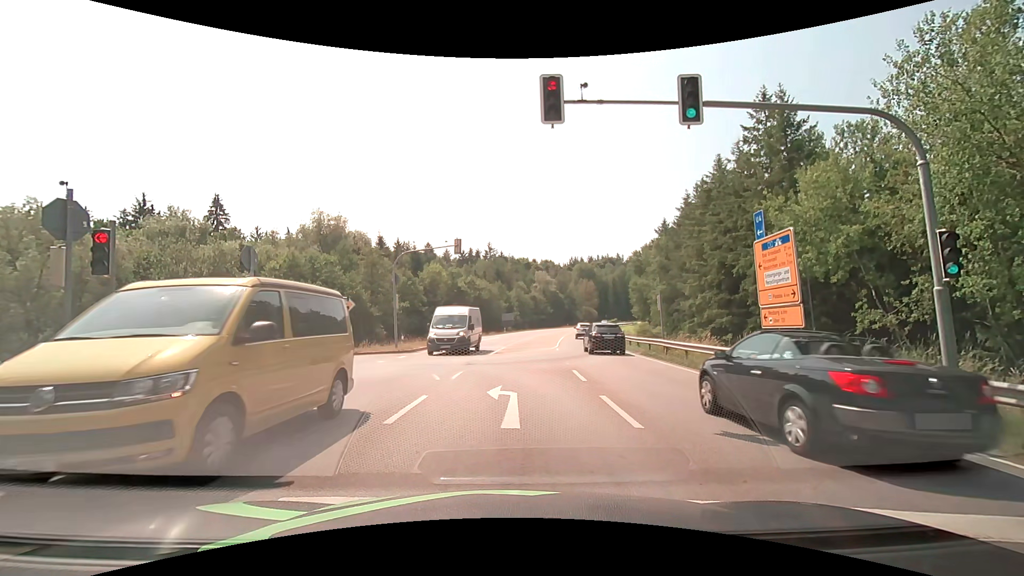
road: secondary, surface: asphalt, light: Day
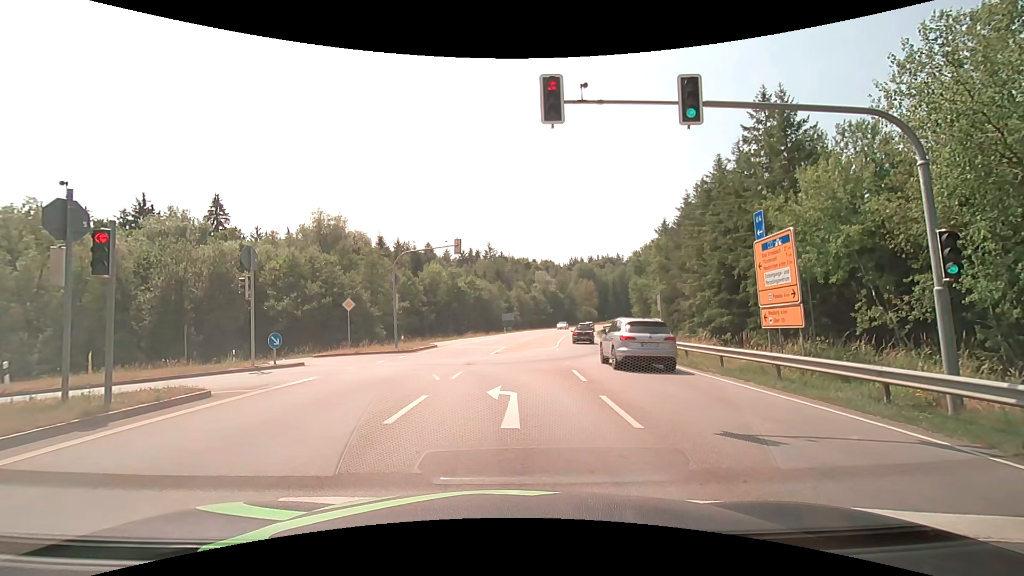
(0.0, 0.0) m; 0°
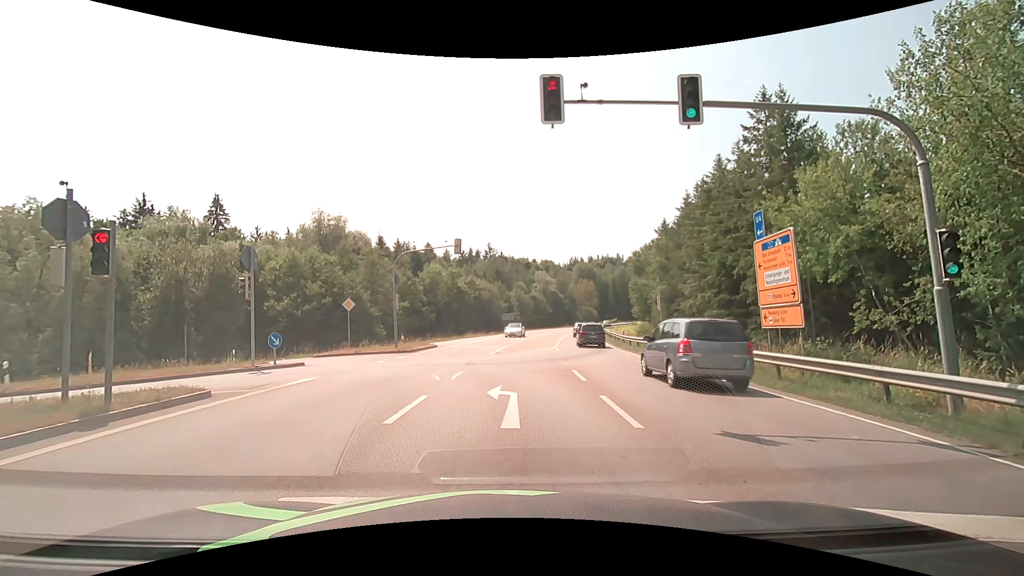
(0.0, 0.0) m; 0°
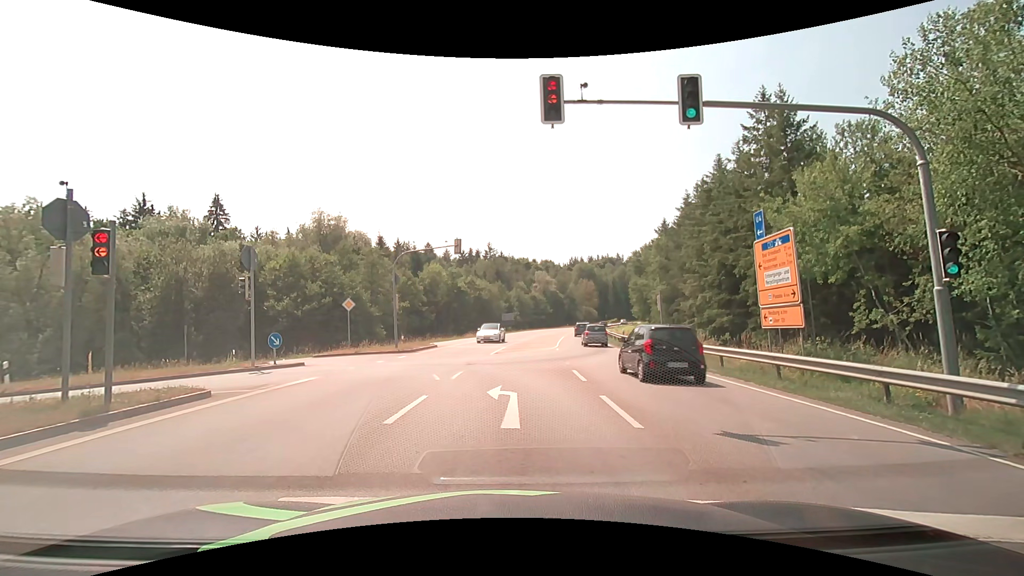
(0.0, 0.0) m; 0°
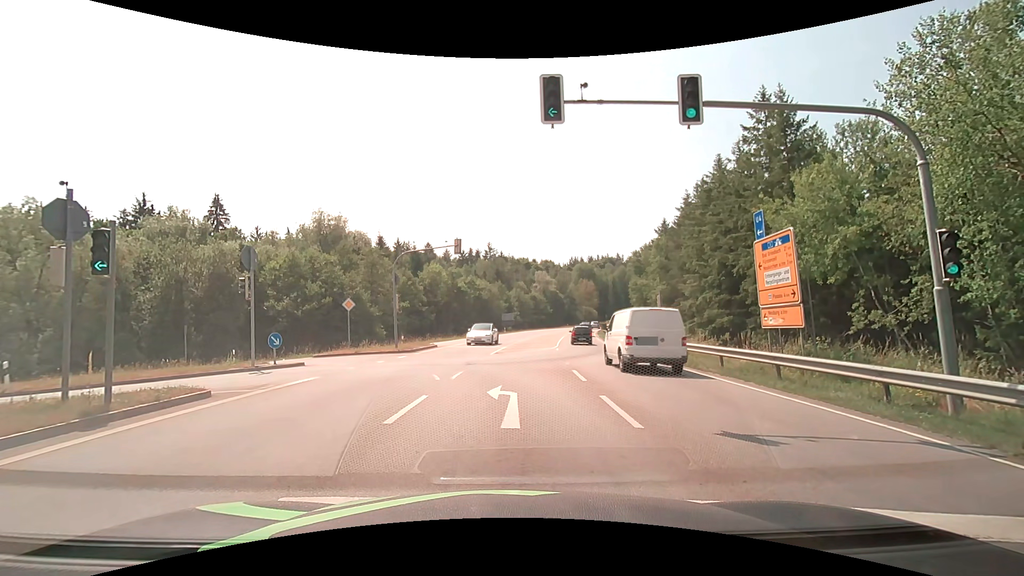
(0.0, 0.0) m; 0°
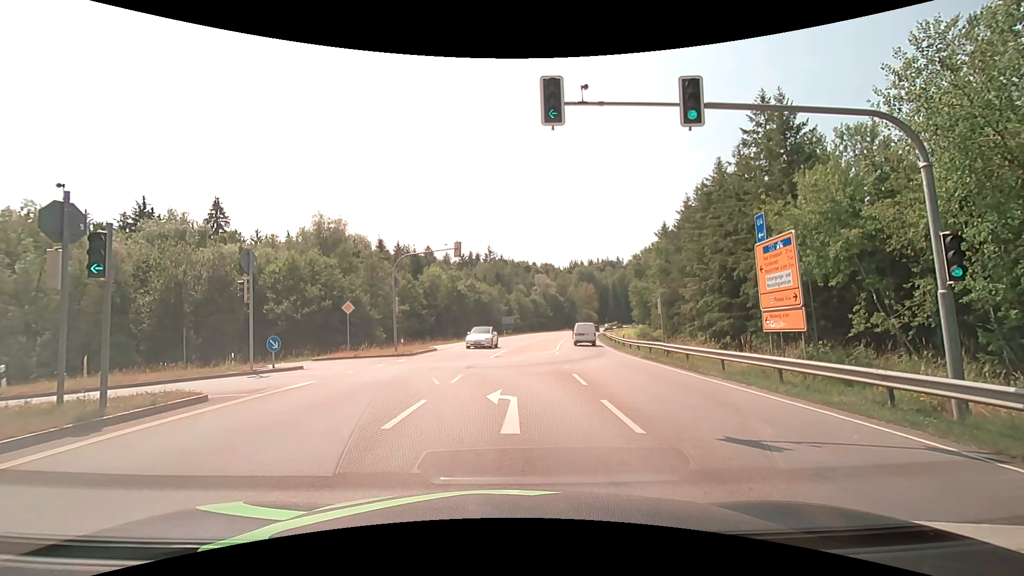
(0.0, +0.1) m; 0°
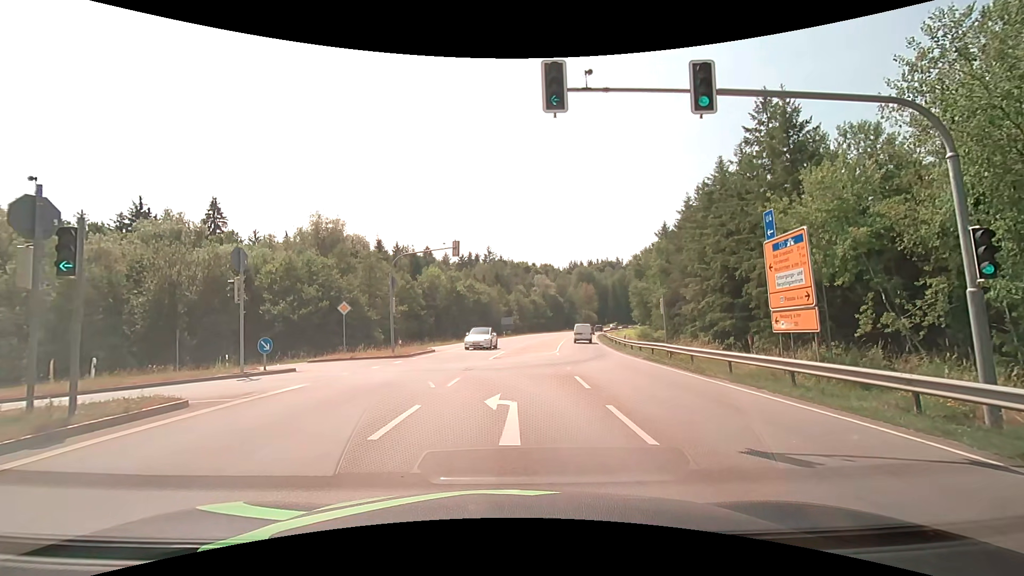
(0.0, +0.7) m; 0°
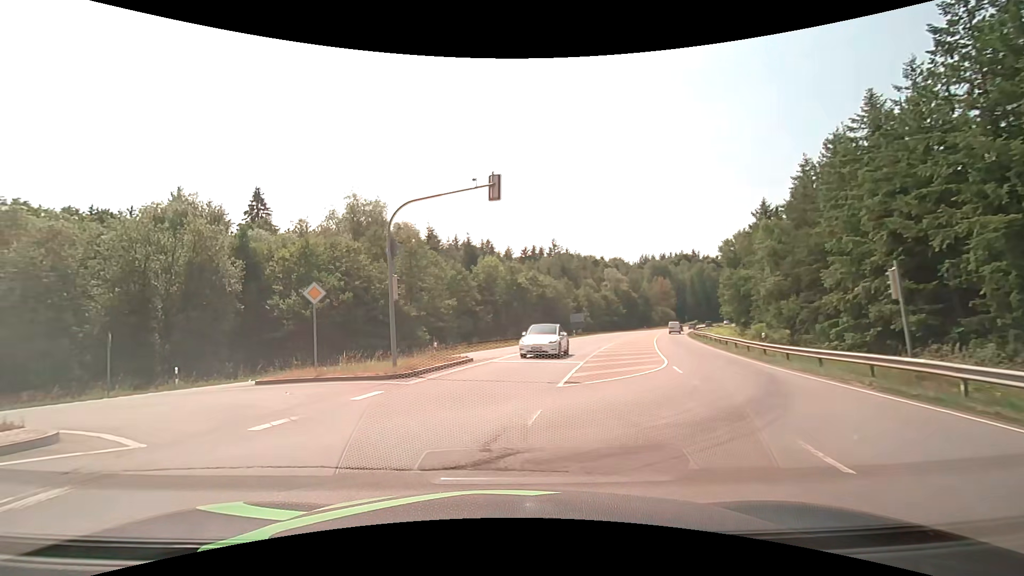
(-0.1, +13.2) m; -5°
(-3, +9) (-11, +15) (-20, +18) (-30, +20) (-40, +23) (-49, +27) (-58, +31) (-66, +37) (-74, +42) (-83, +48) m
